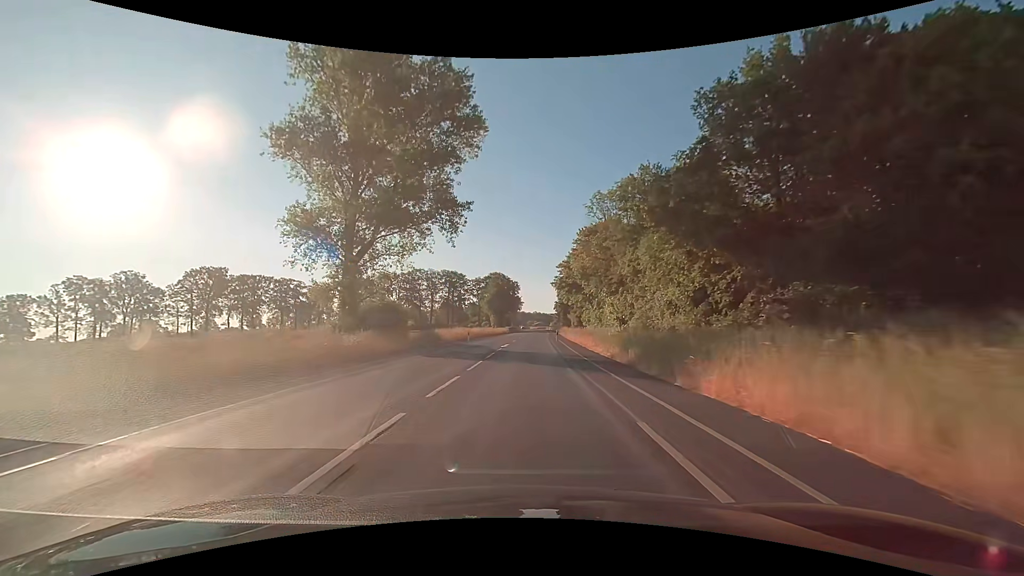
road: secondary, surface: asphalt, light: Day
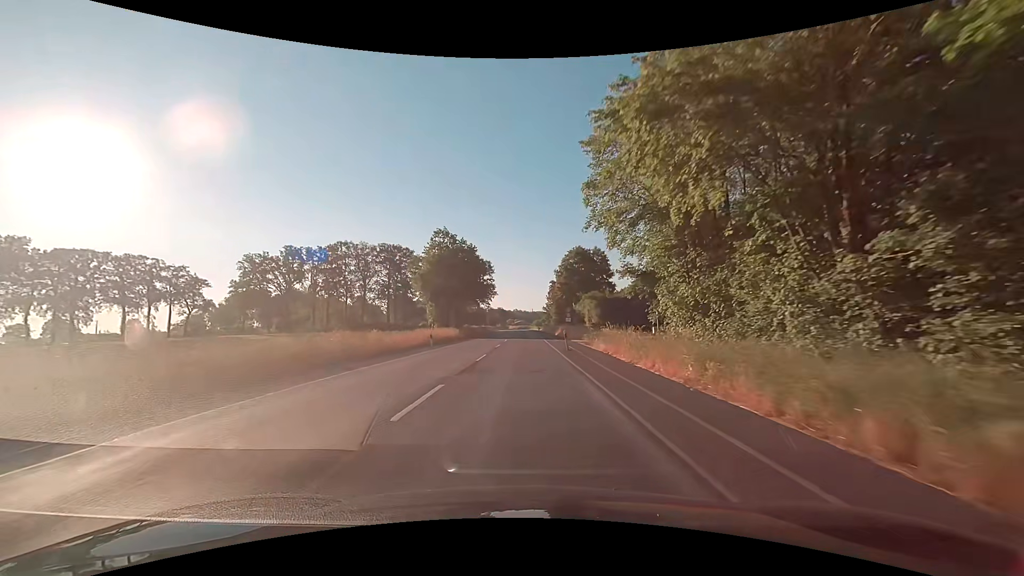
(+1.4, +62.4) m; +2°
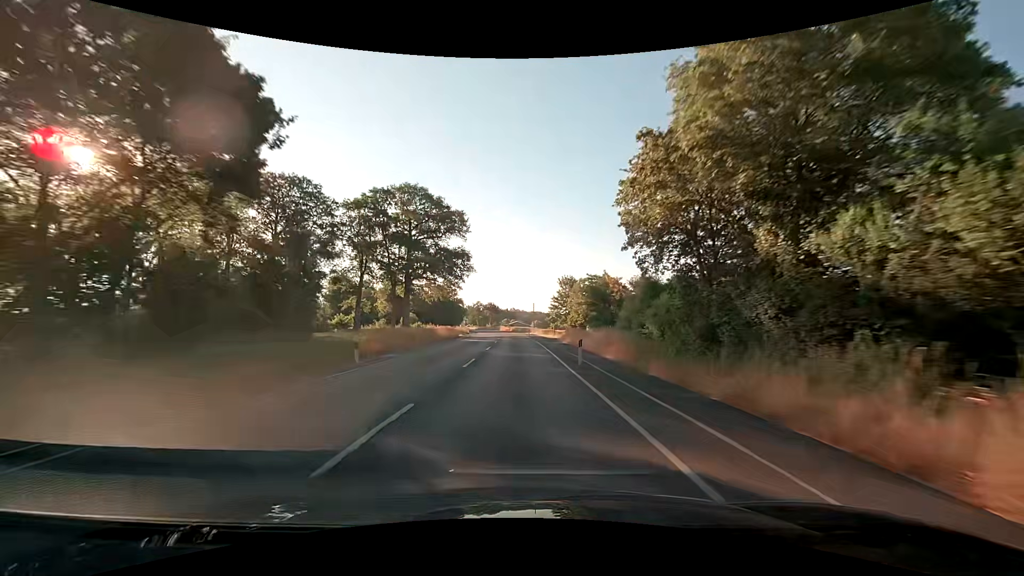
(+0.5, +62.5) m; 0°
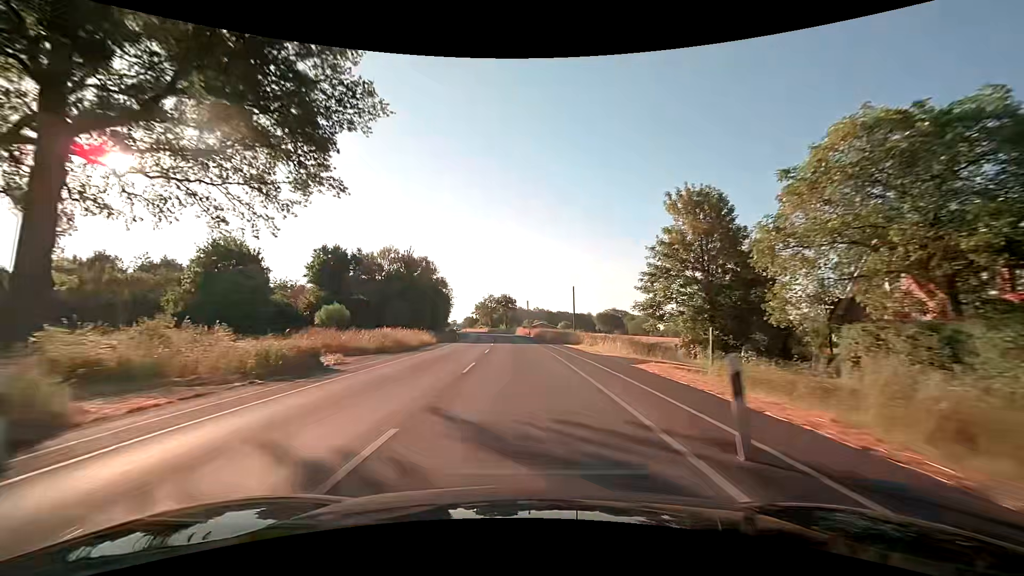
(-1.2, +62.5) m; -3°
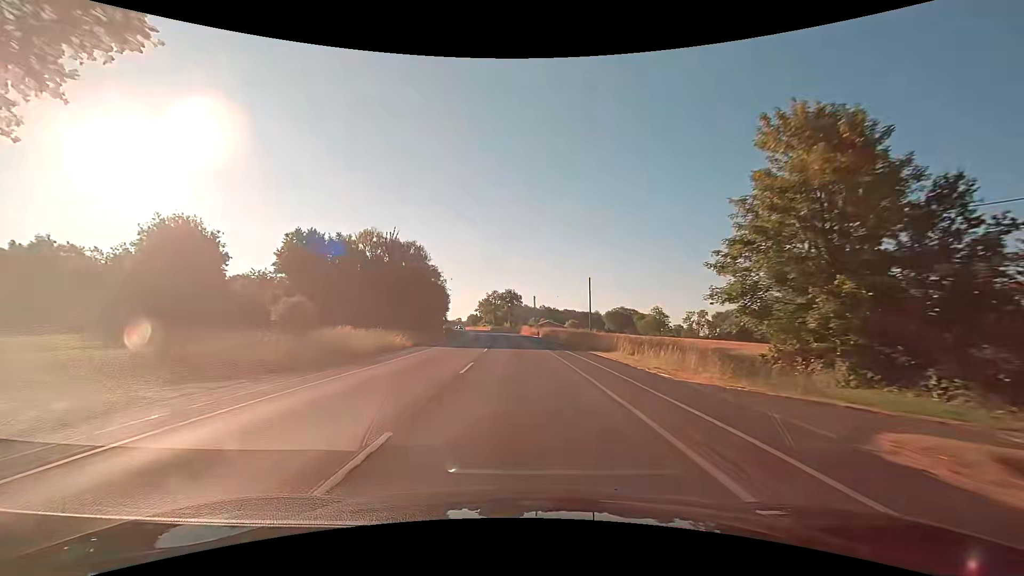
(-0.1, +12.5) m; 0°
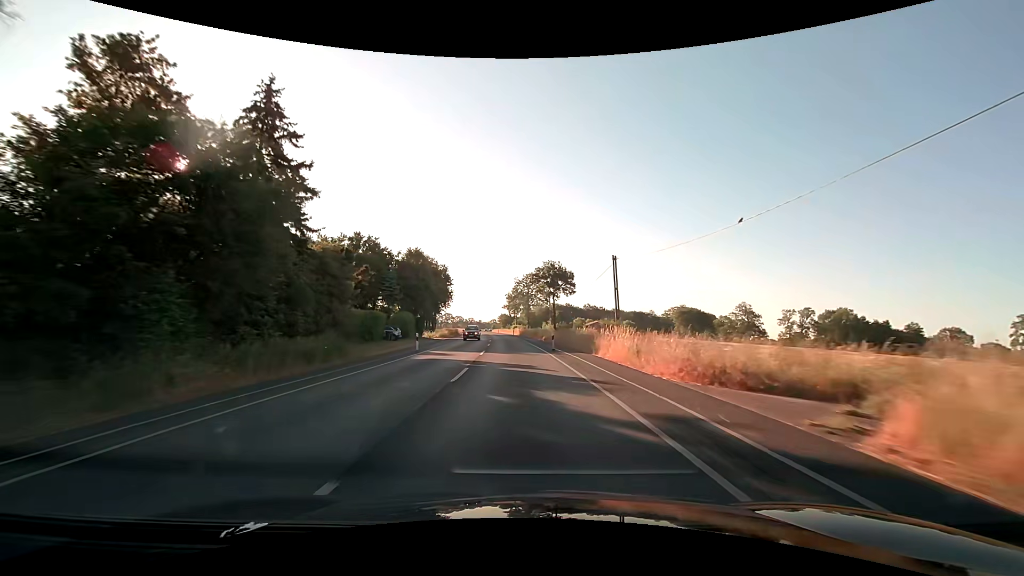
(-2.3, +62.6) m; -4°
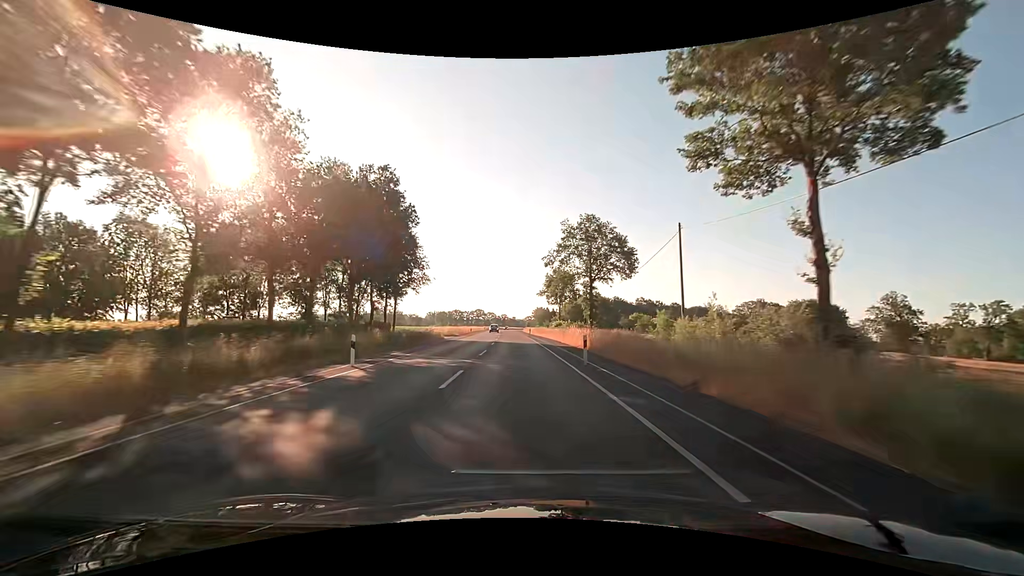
(-2.3, +62.6) m; -4°
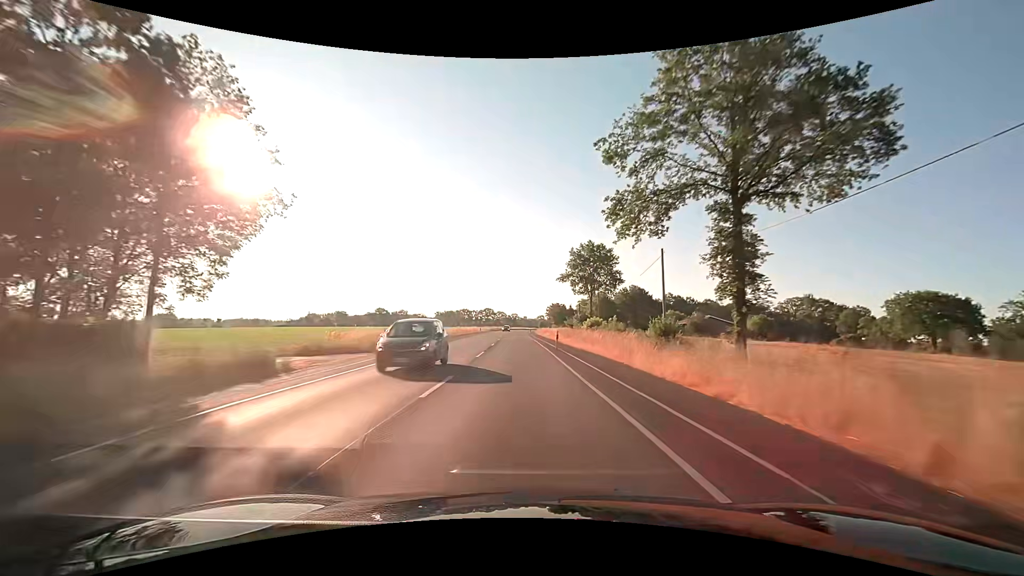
(-0.5, +37.7) m; -1°
(0, +10) (0, +20) (0, +30) (0, +40) (-1, +50) (-1, +60) (-1, +70) (-1, +80) (-1, +90) (-1, +100) m
